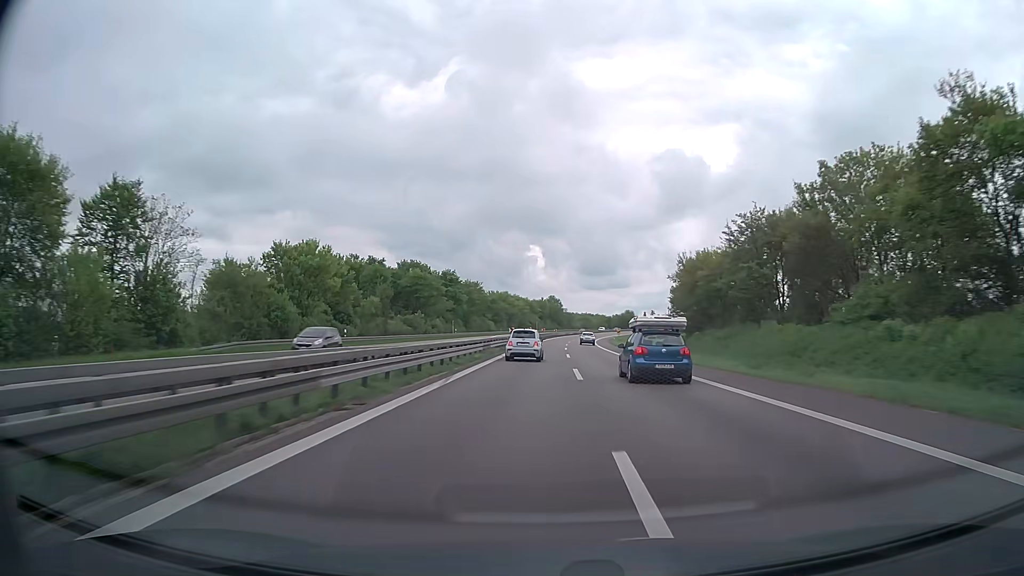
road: trunk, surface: asphalt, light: Day
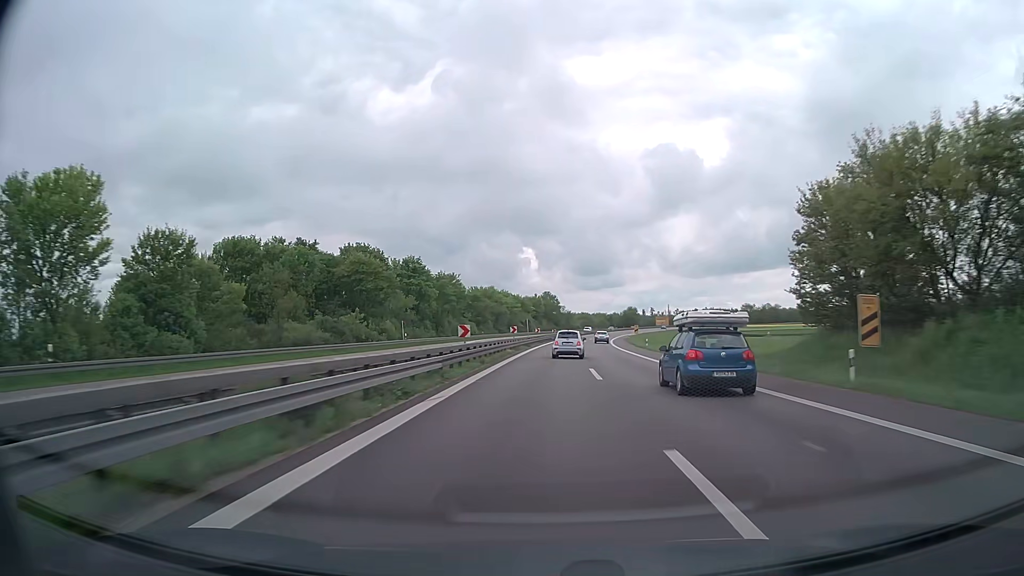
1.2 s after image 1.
(+0.1, +36.1) m; 0°
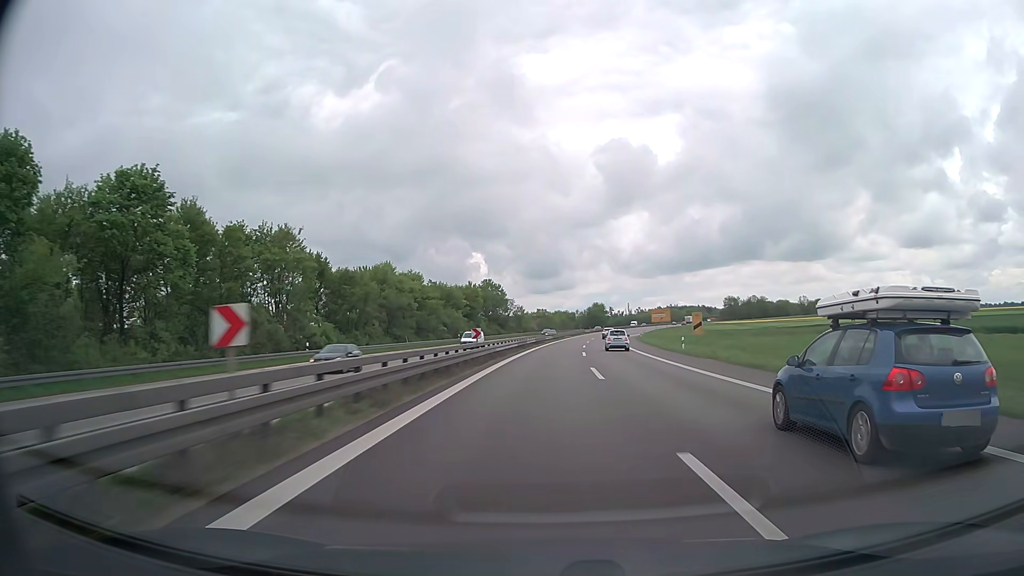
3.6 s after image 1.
(+2.5, +72.8) m; +4°
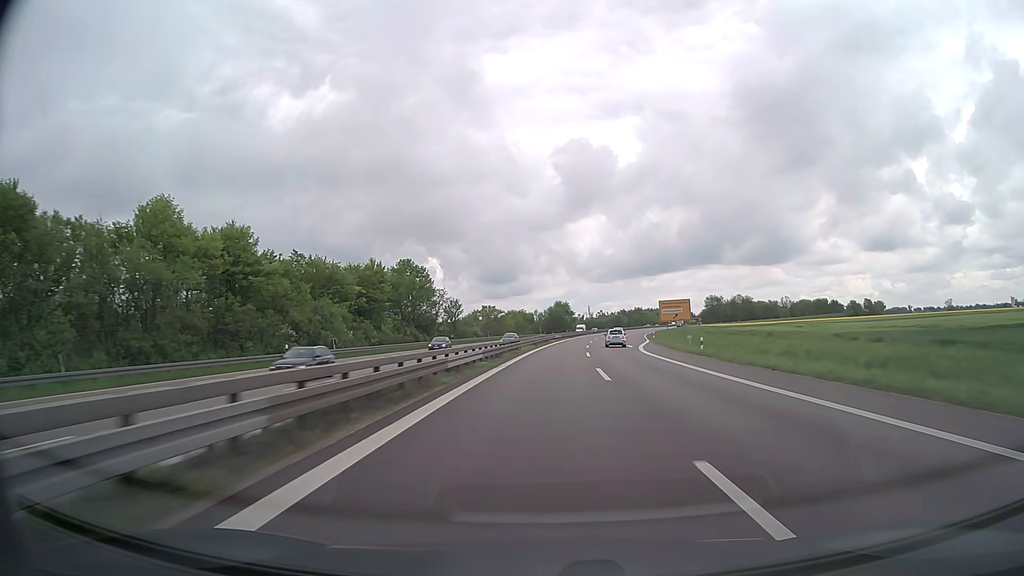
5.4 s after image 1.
(+1.7, +54.9) m; +4°
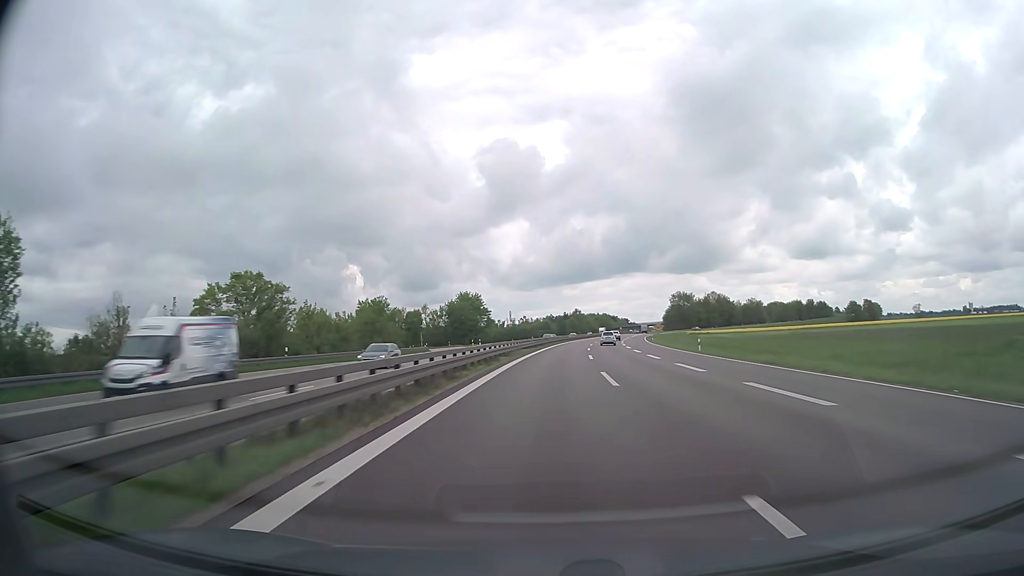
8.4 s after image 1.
(+5.4, +92.2) m; +7°
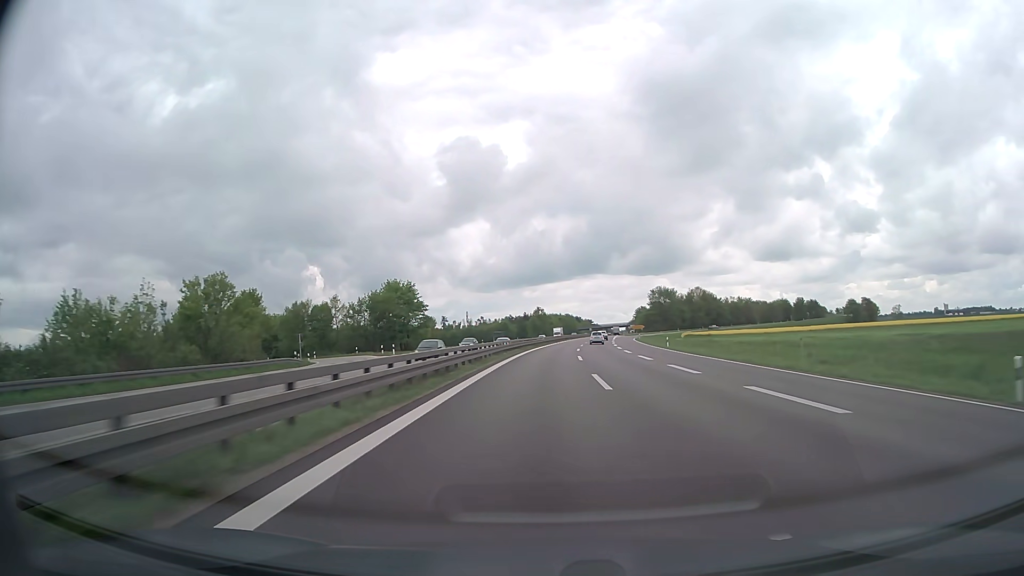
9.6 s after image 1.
(+1.1, +37.5) m; +3°
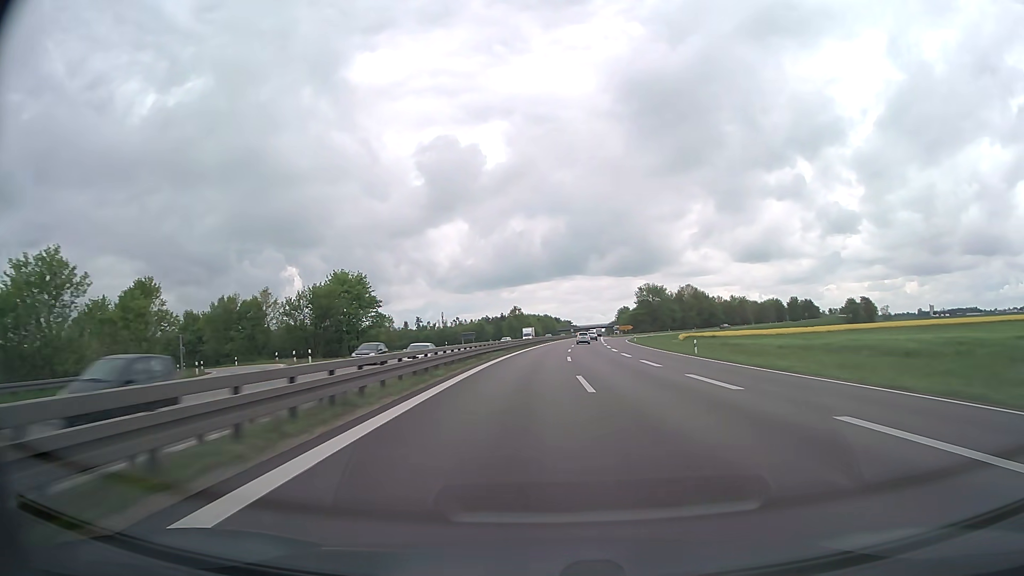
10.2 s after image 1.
(+0.3, +18.9) m; +2°
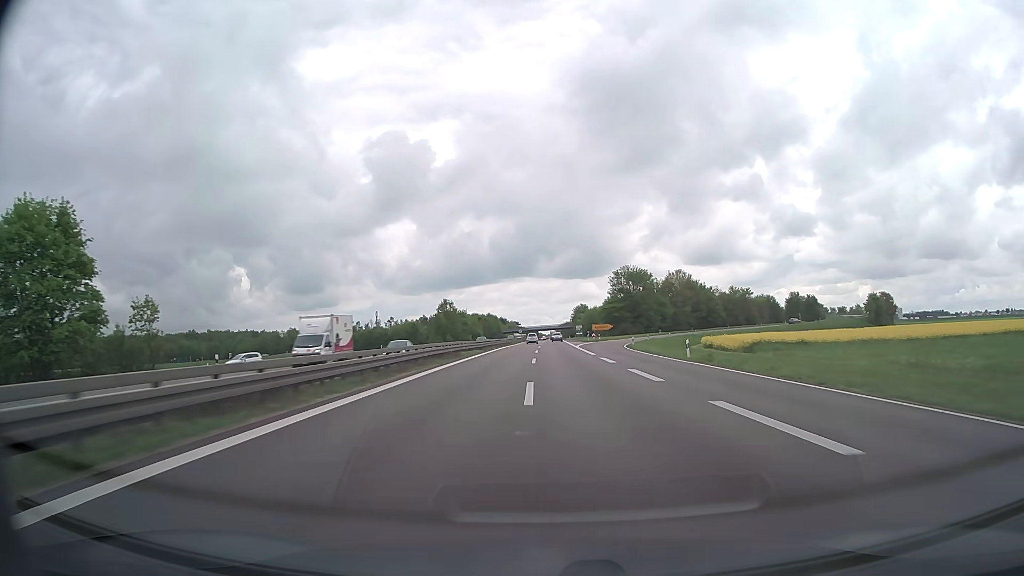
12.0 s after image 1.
(+2.3, +57.4) m; +4°
(0, +10) (0, +20) (0, +30) (+1, +40) (+1, +50) (+1, +60) (+1, +70) (+2, +80) (+2, +90) (+2, +100) m
